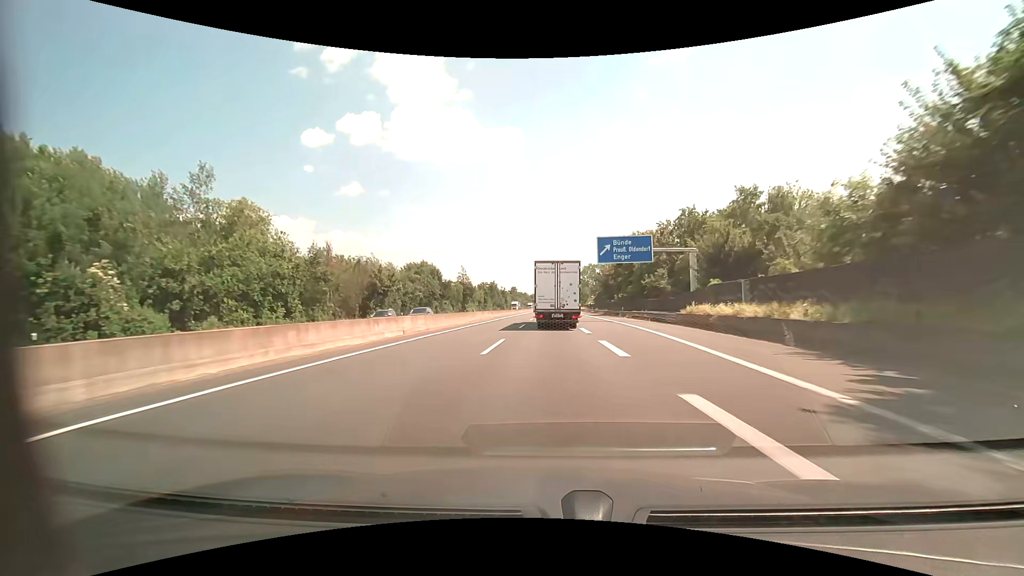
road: motorway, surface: asphalt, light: Day
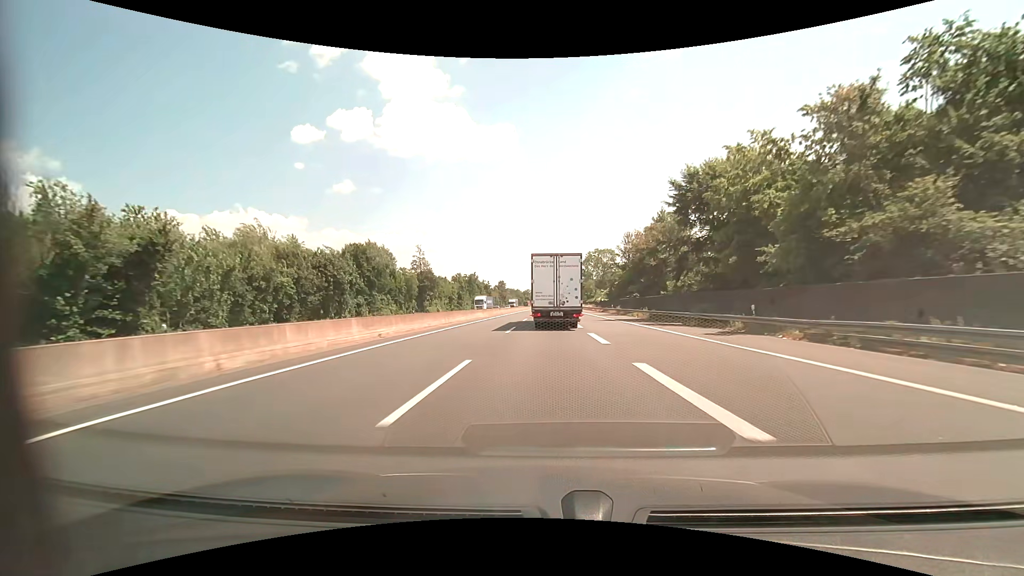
(+0.2, +44.2) m; +1°
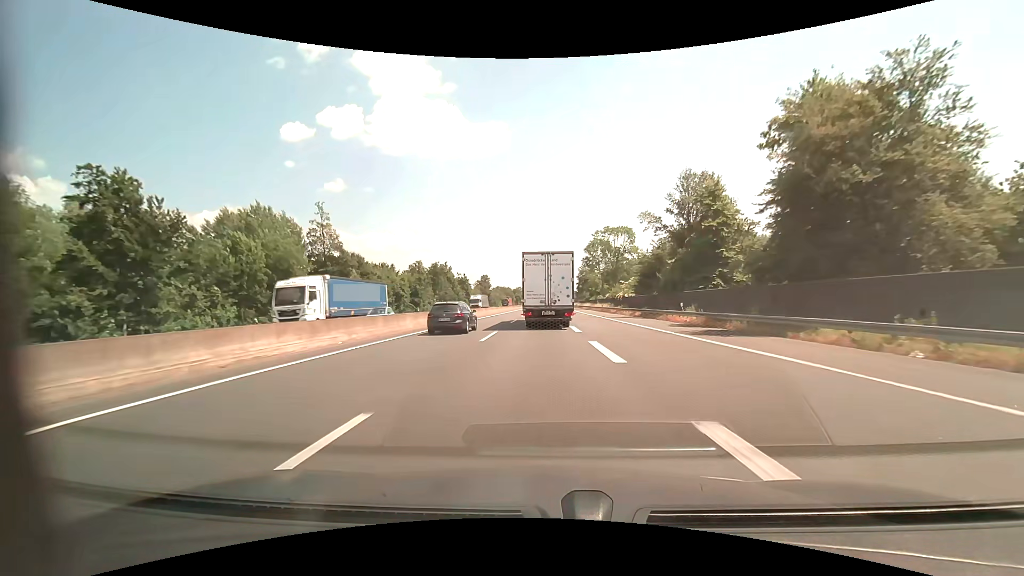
(+0.3, +41.8) m; +1°
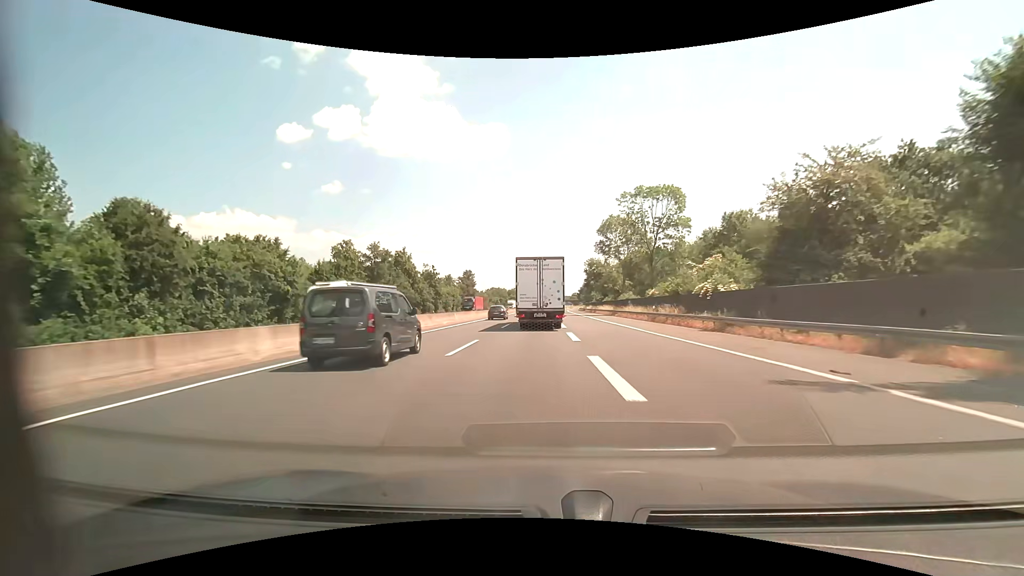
(+0.2, +40.1) m; 0°
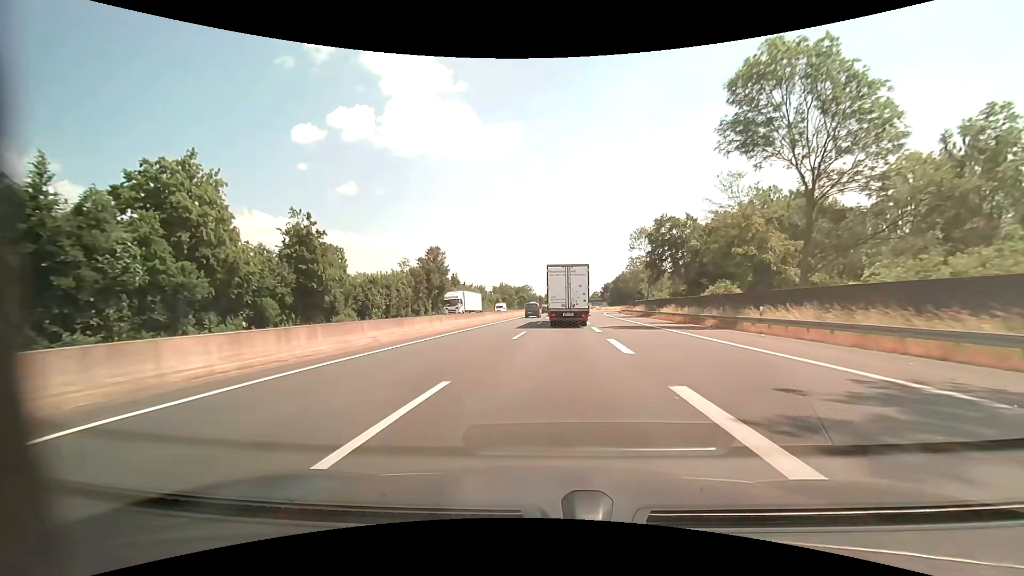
(-0.6, +64.9) m; -2°
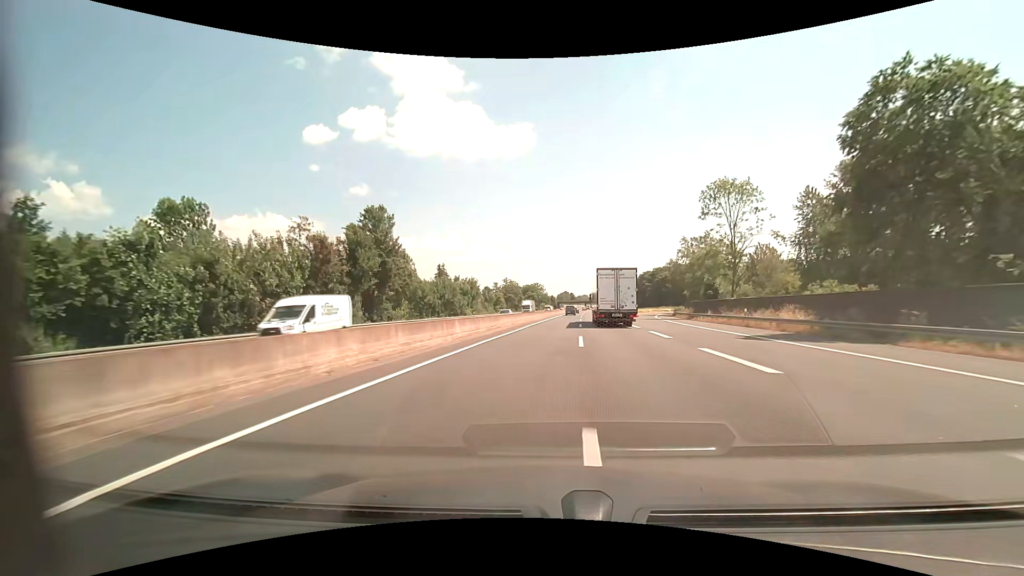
(-0.6, +39.6) m; -1°
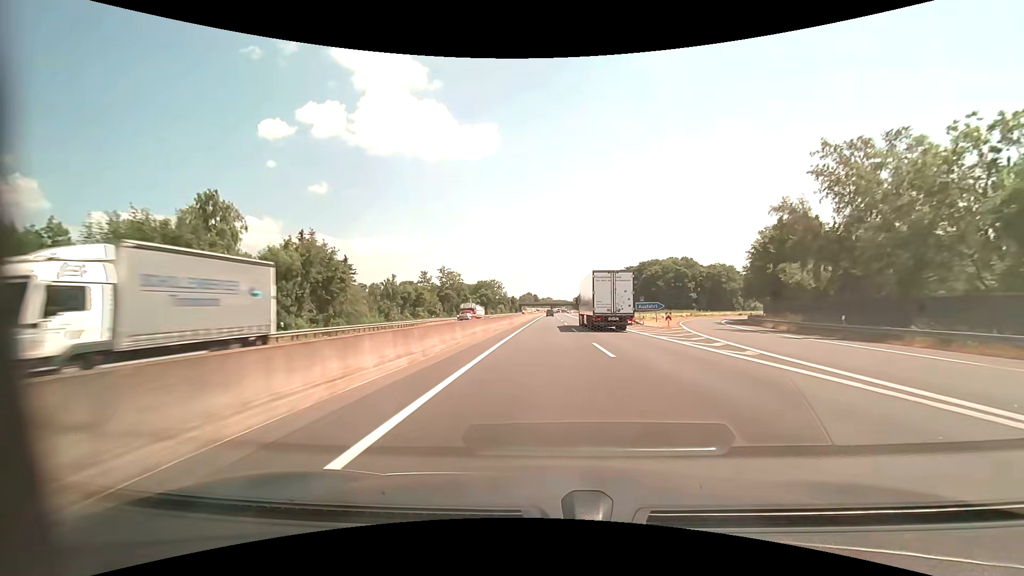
(+1.8, +57.2) m; +4°
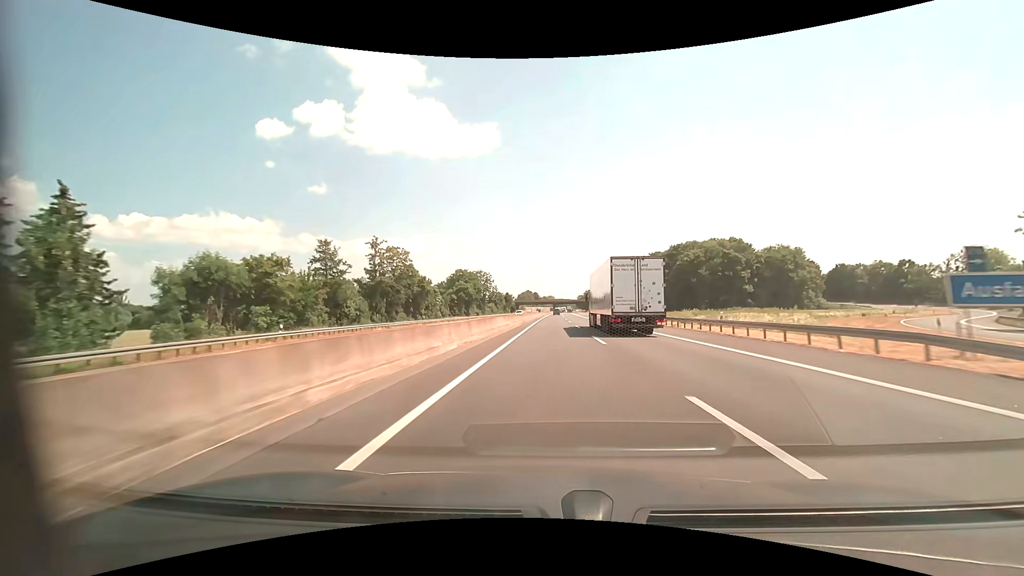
(+0.2, +49.8) m; 0°
(0, +10) (0, +20) (0, +30) (0, +40) (+1, +50) (+1, +60) (+1, +70) (+1, +80) (+1, +90) (+2, +100) m
